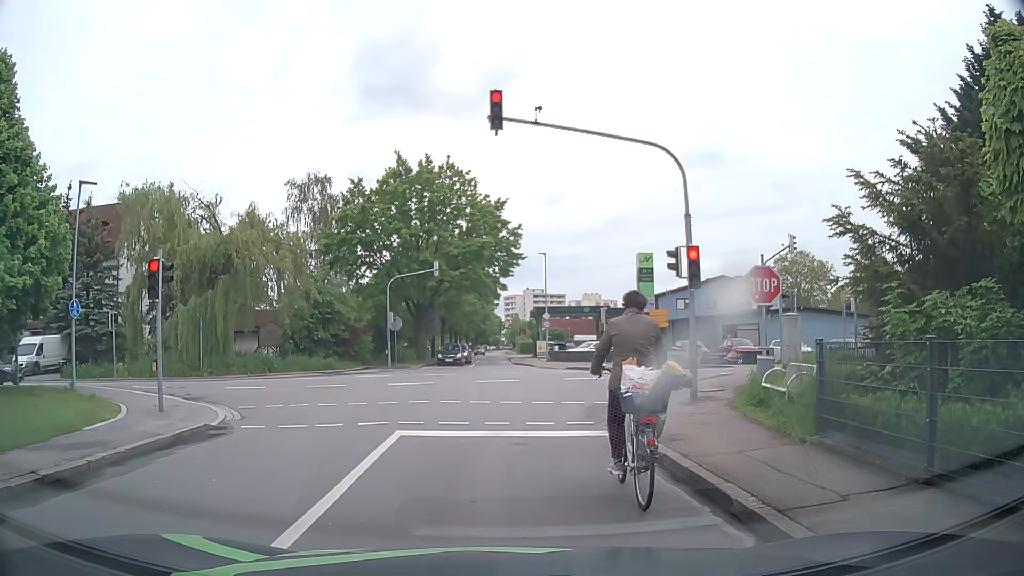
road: tertiary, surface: asphalt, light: Day
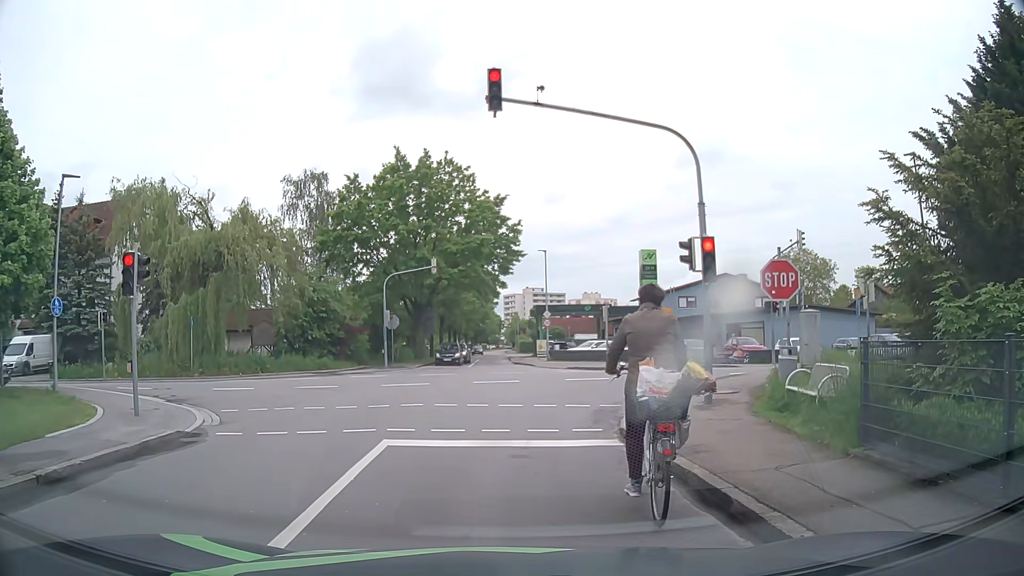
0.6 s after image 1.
(0.0, +1.0) m; -2°
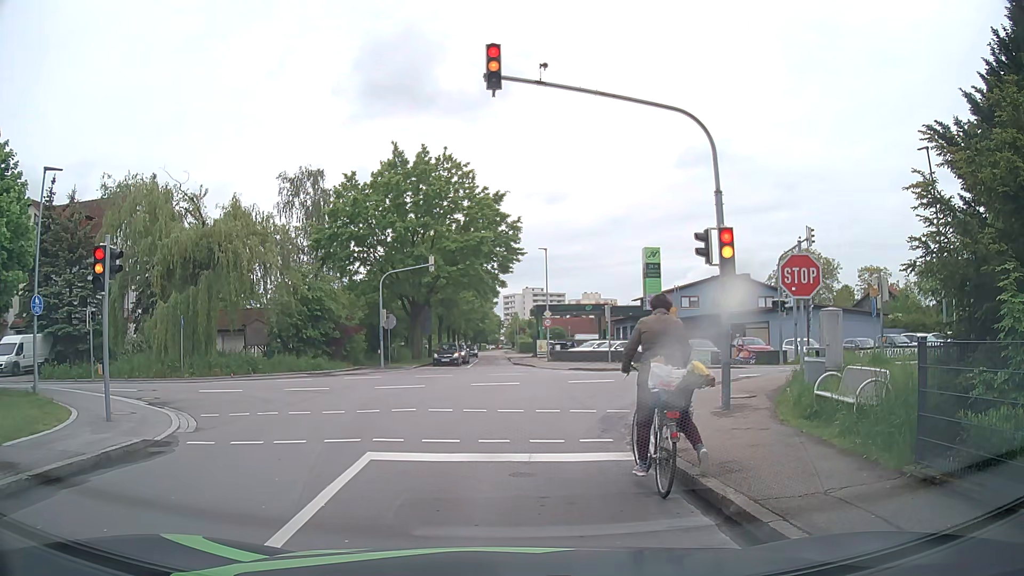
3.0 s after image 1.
(0.0, +1.1) m; 0°
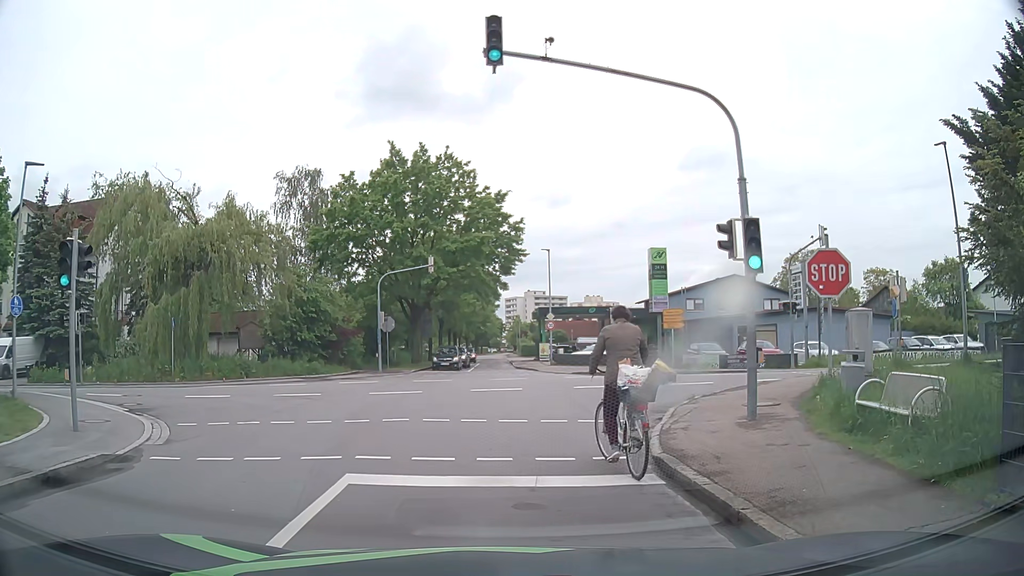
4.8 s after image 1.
(0.0, +1.3) m; +1°
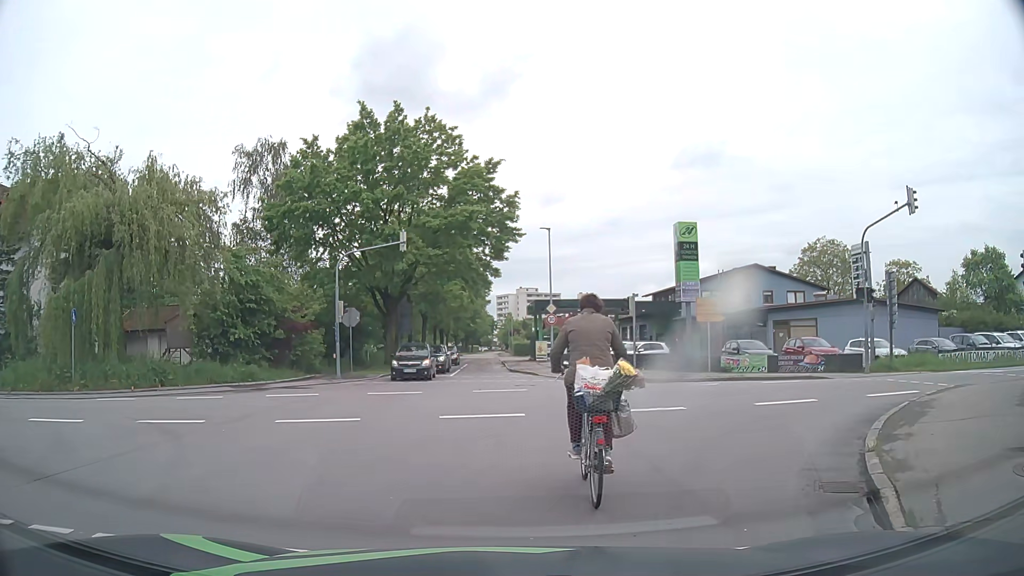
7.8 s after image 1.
(0.0, +8.1) m; +2°
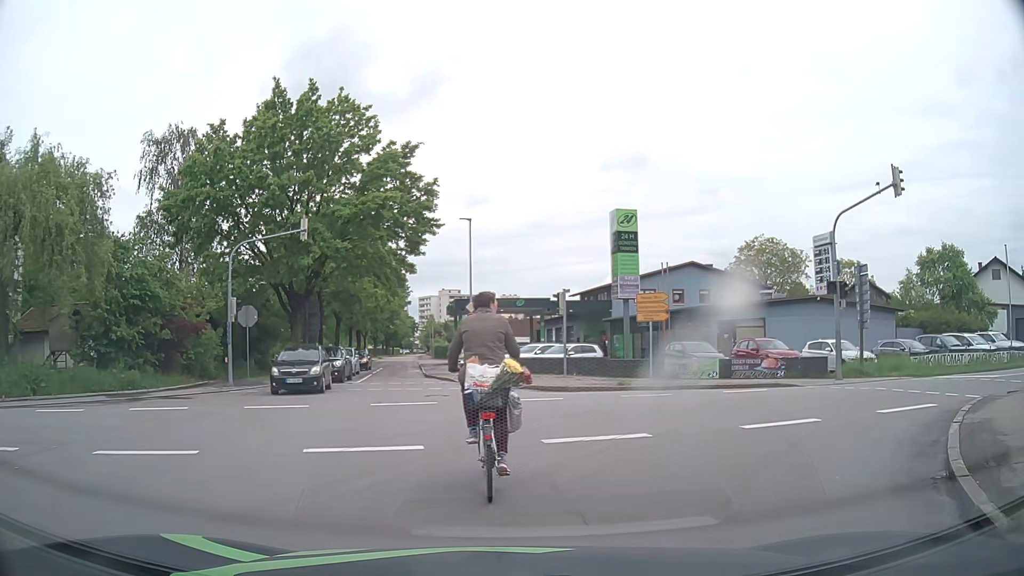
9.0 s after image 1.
(+0.2, +3.8) m; +5°
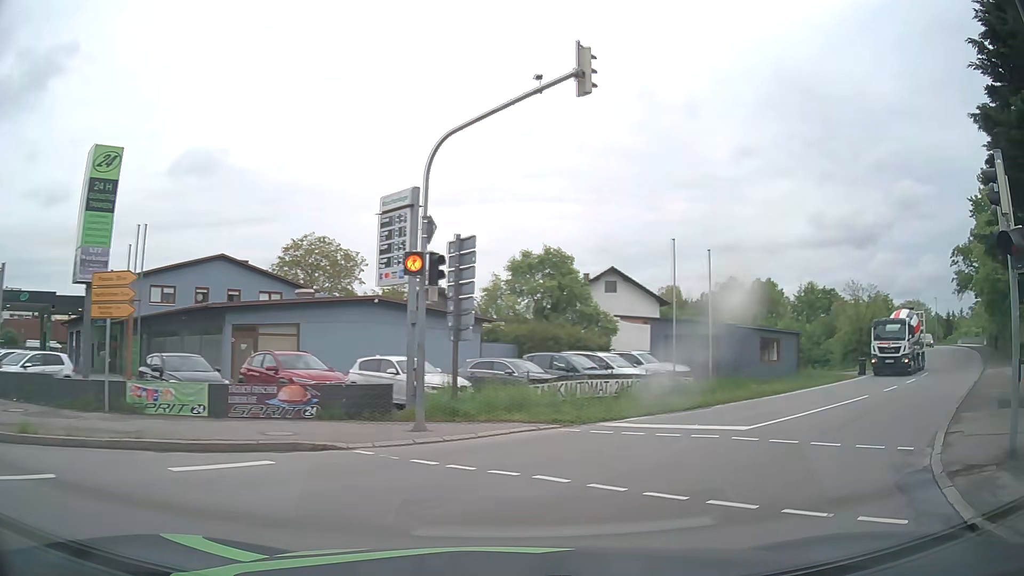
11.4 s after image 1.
(+3.6, +9.9) m; +40°
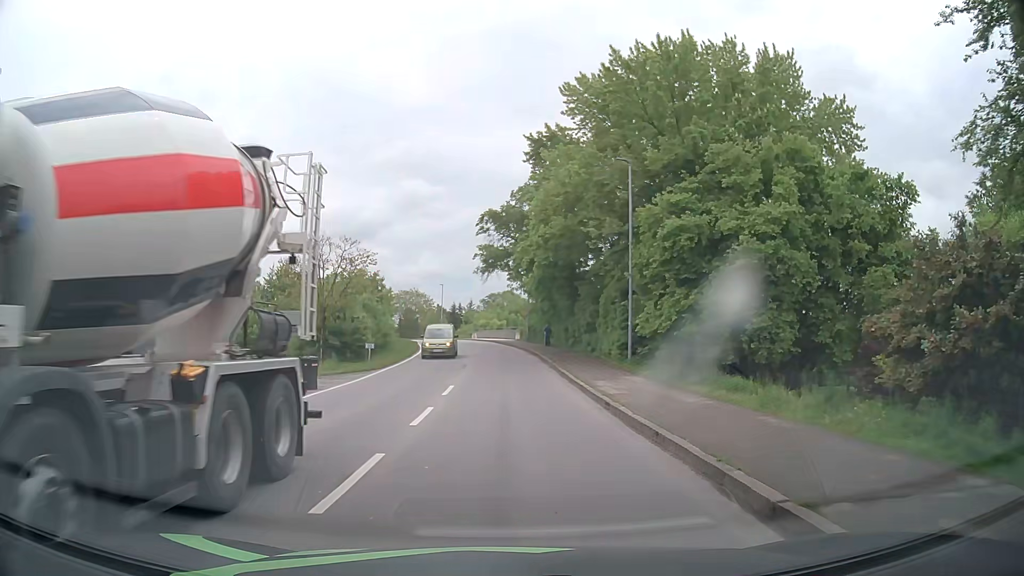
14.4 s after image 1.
(+9.8, +17.1) m; +43°
(0, +10) (0, +20) (0, +30) (-1, +40) (-1, +50) (-3, +60) (-4, +70) (-7, +79) (-10, +89) (-13, +98) m
